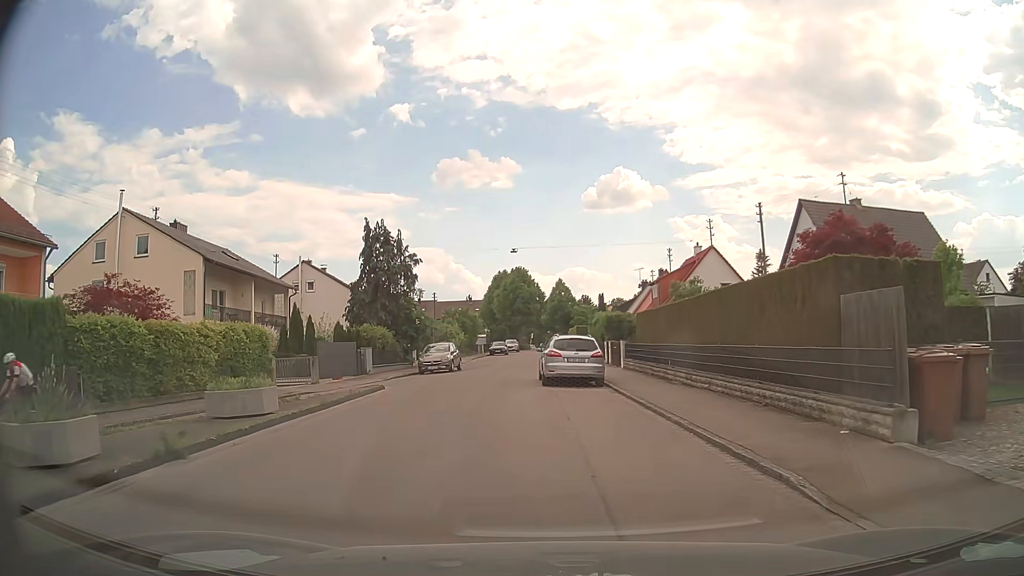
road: residential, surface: asphalt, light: Day
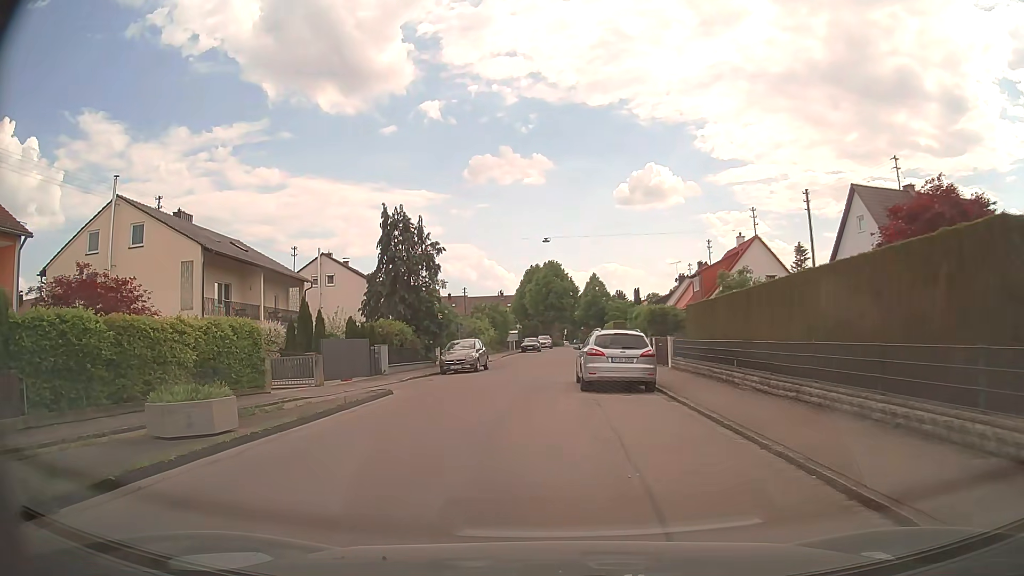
(-0.1, +3.6) m; -3°
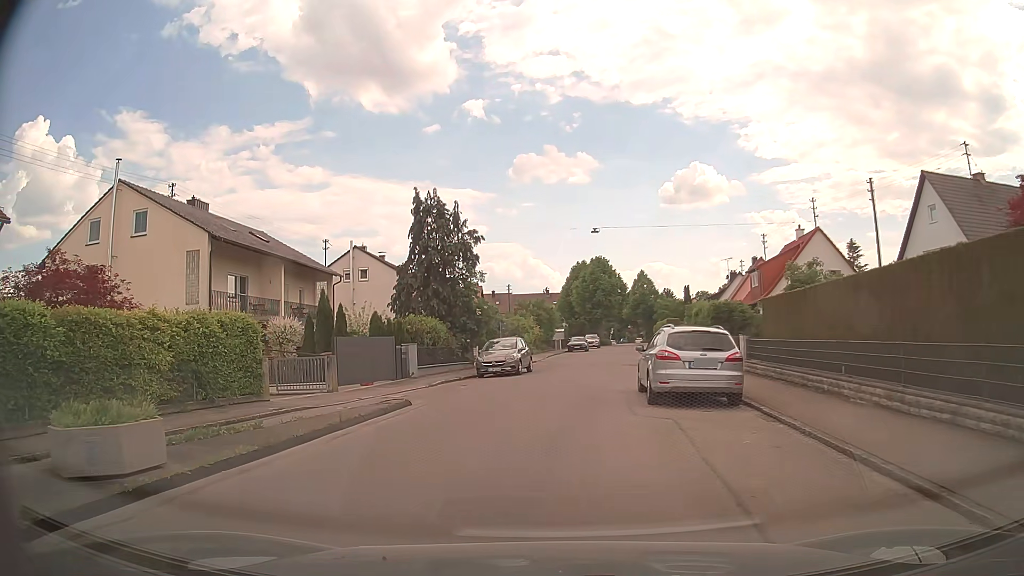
(-0.1, +3.6) m; -3°
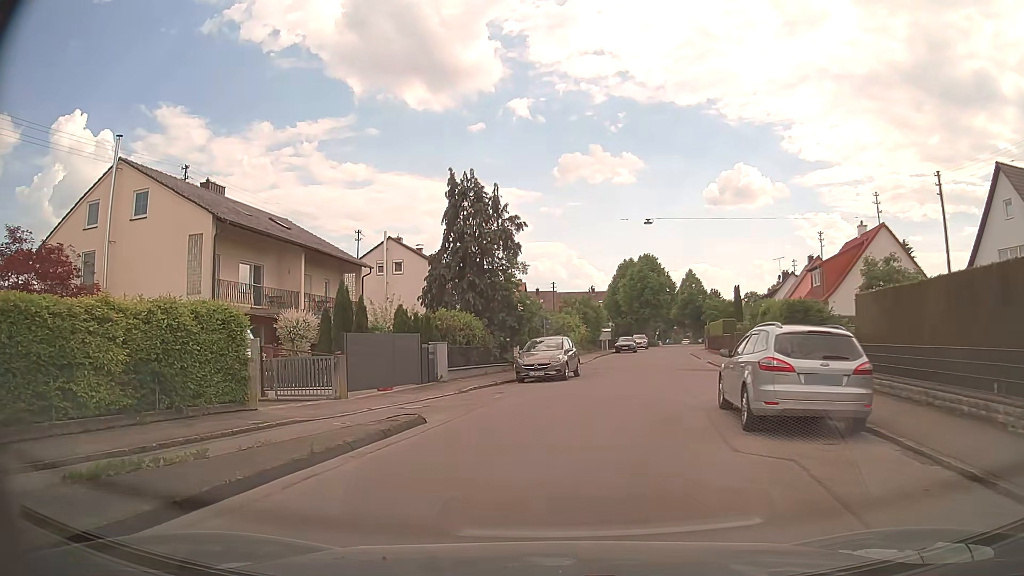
(-0.1, +3.5) m; -4°
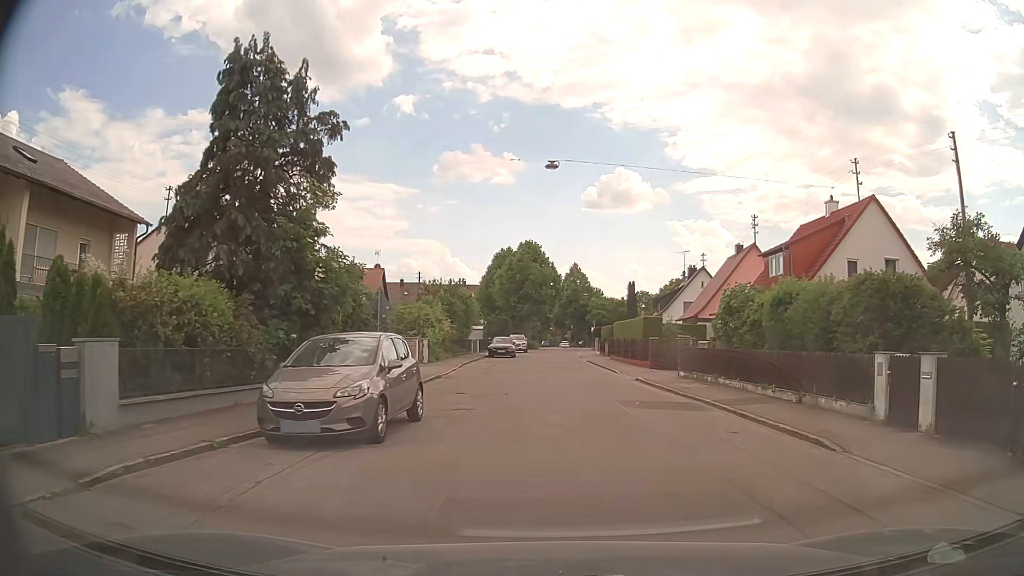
(+0.8, +13.6) m; +11°
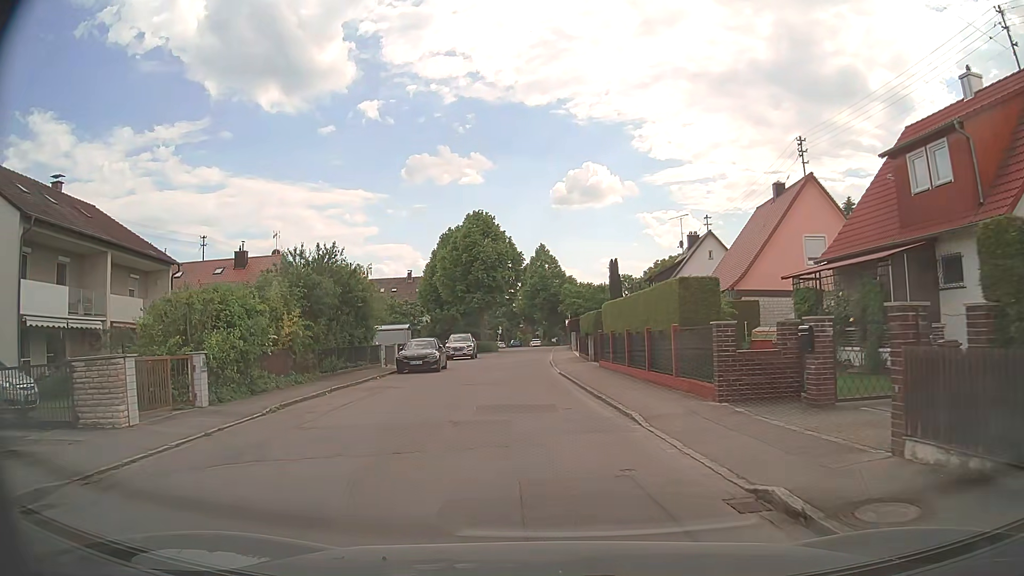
(+1.3, +18.8) m; +2°
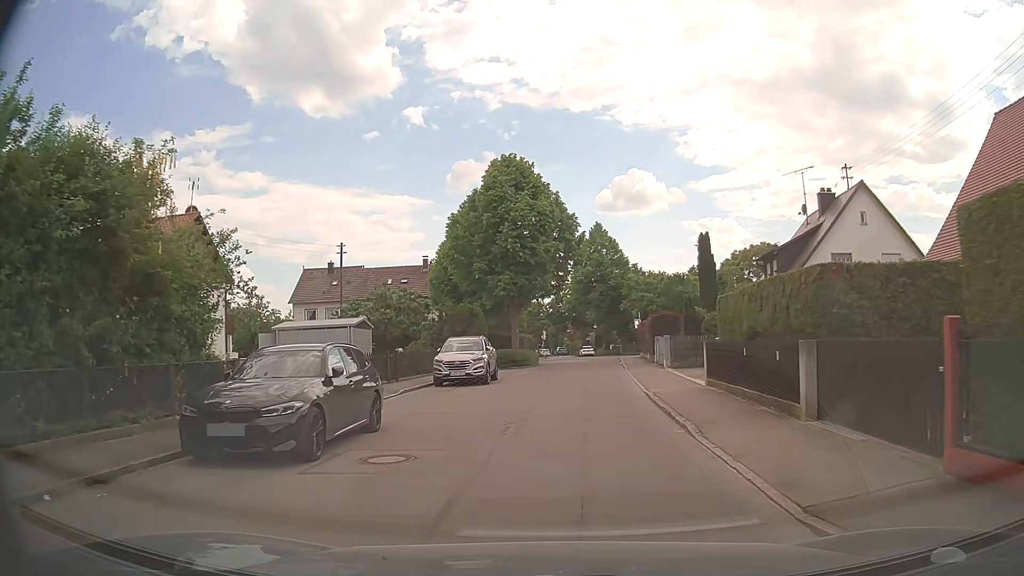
(-1.0, +20.5) m; -4°
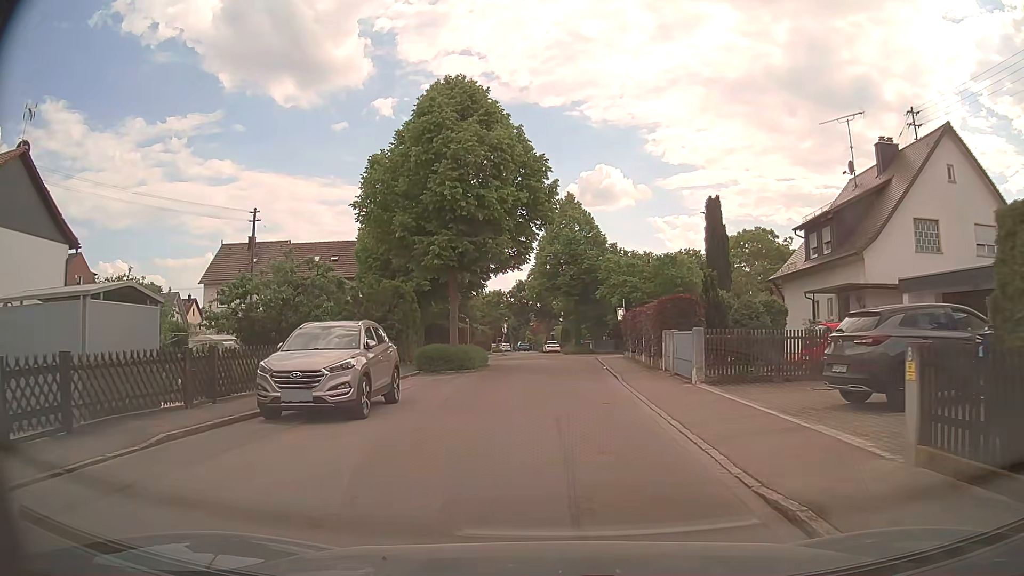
(+0.3, +11.8) m; +3°
